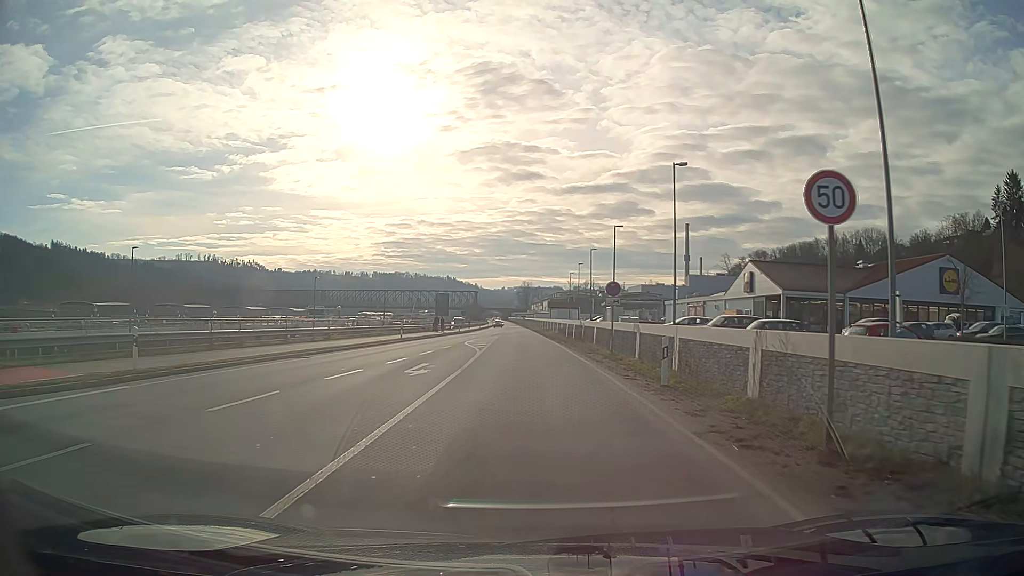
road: primary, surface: asphalt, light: Day
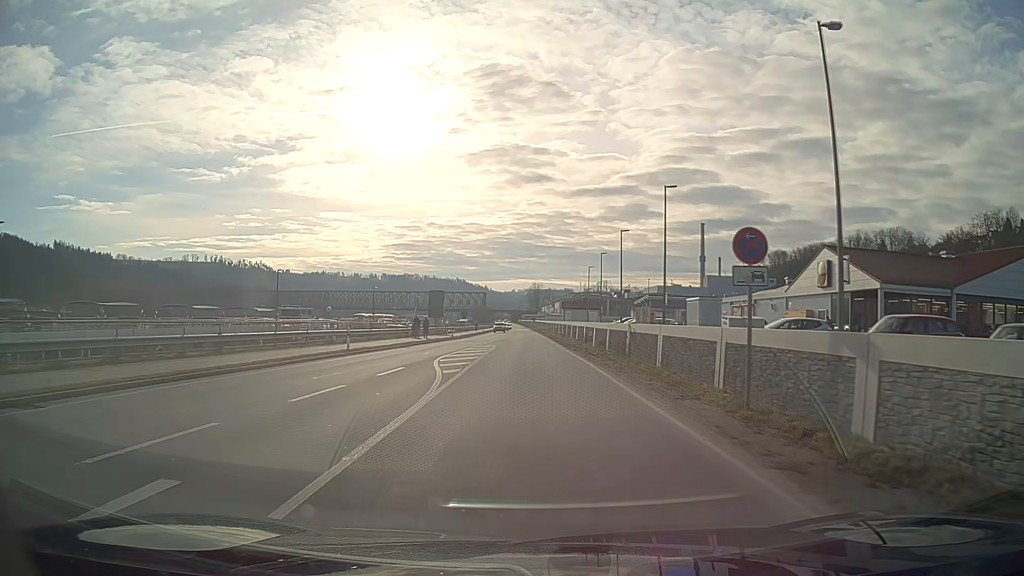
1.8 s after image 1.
(-0.1, +16.1) m; -1°
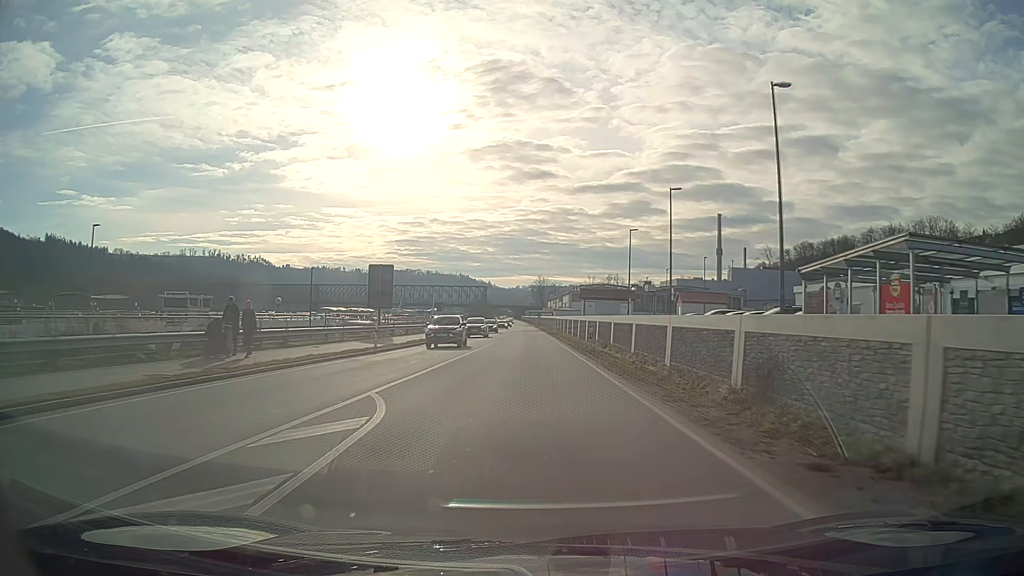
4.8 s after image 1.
(-0.1, +33.1) m; 0°
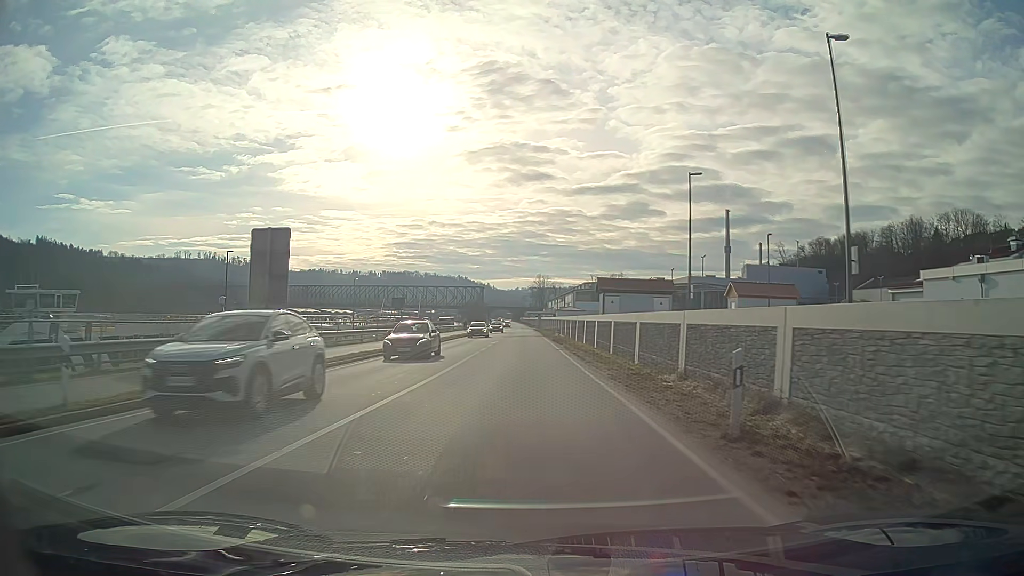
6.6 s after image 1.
(0.0, +21.6) m; 0°
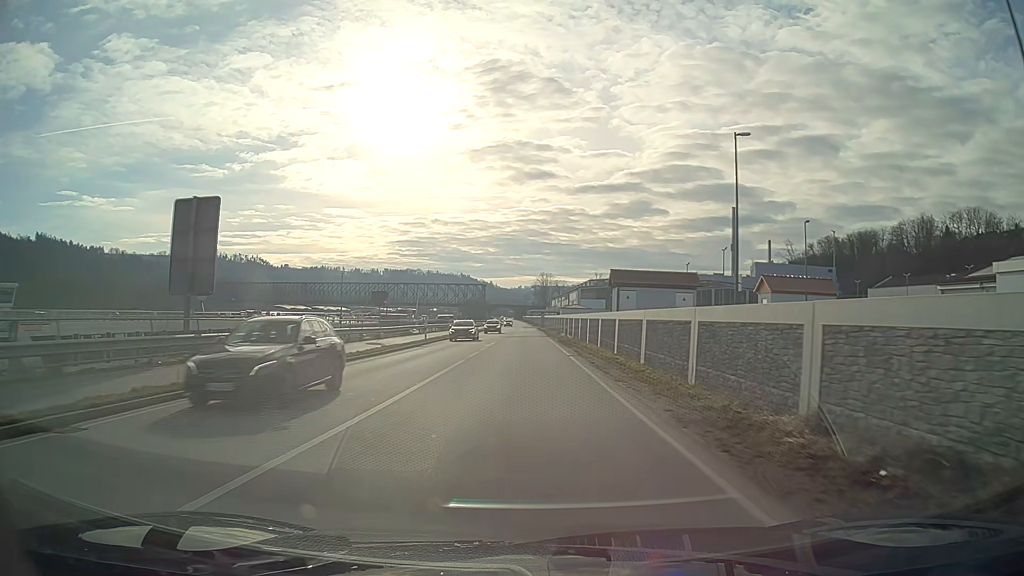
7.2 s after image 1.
(0.0, +7.3) m; 0°
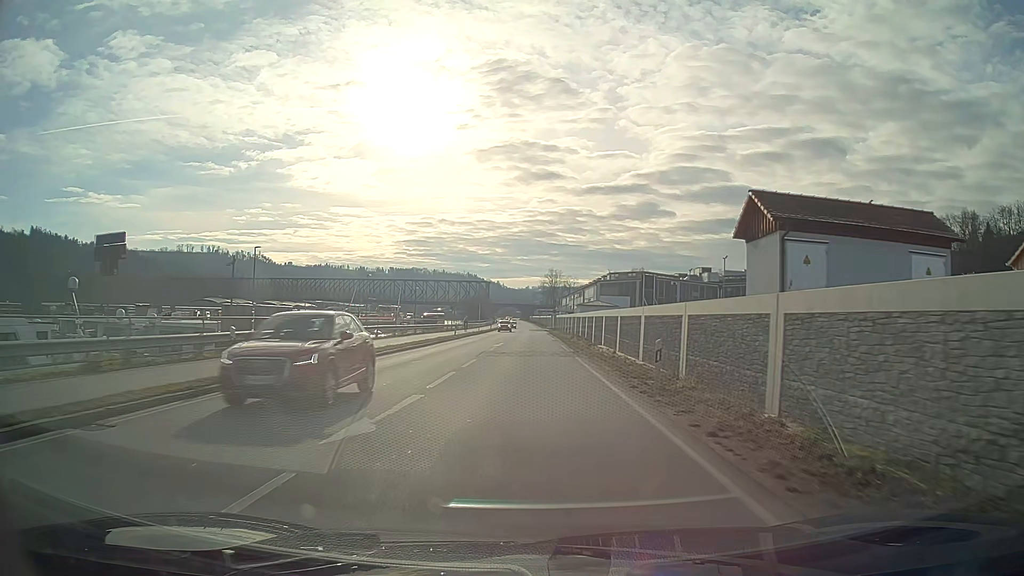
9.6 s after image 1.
(-0.2, +29.8) m; 0°
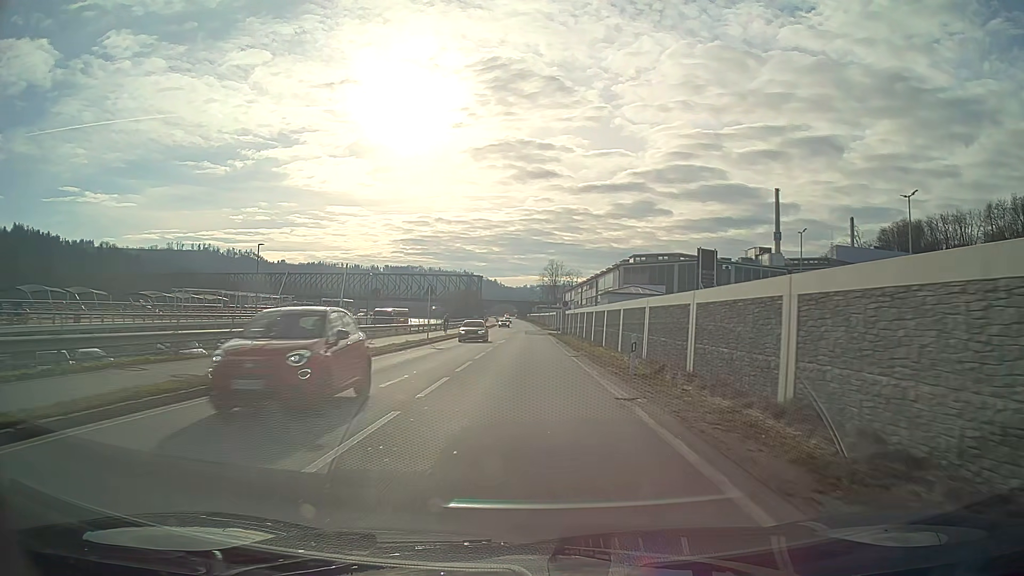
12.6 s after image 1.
(0.0, +37.8) m; 0°
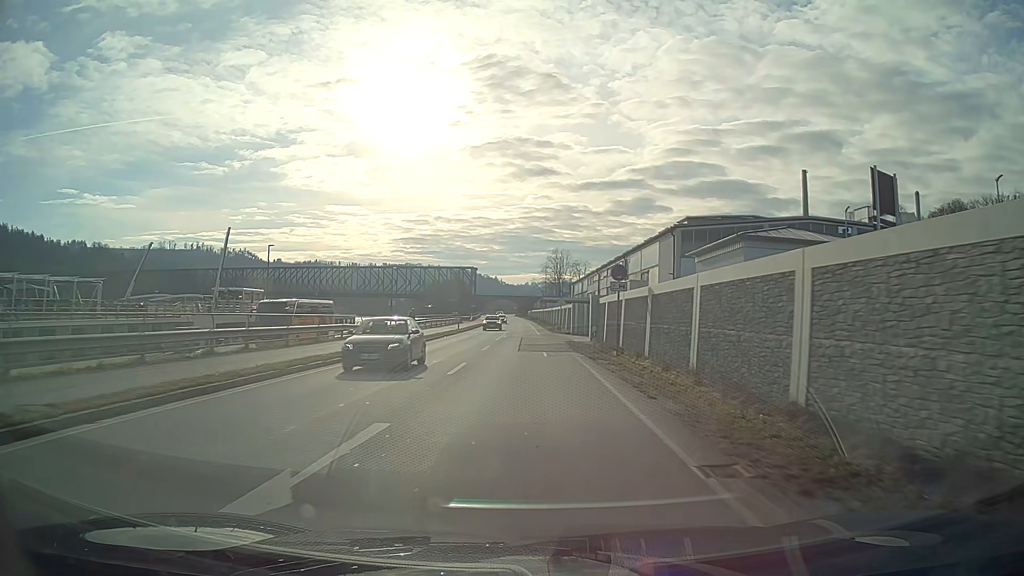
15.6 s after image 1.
(0.0, +38.1) m; 0°
(0, +10) (0, +20) (0, +30) (0, +40) (0, +50) (0, +60) (0, +70) (0, +80) (-1, +90) (-1, +100) m
